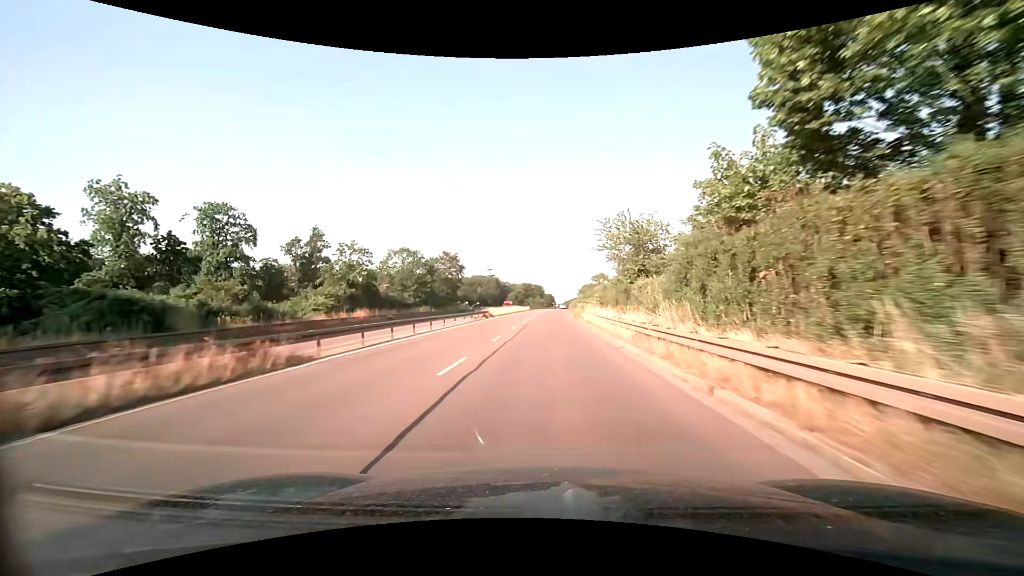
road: trunk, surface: asphalt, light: Day
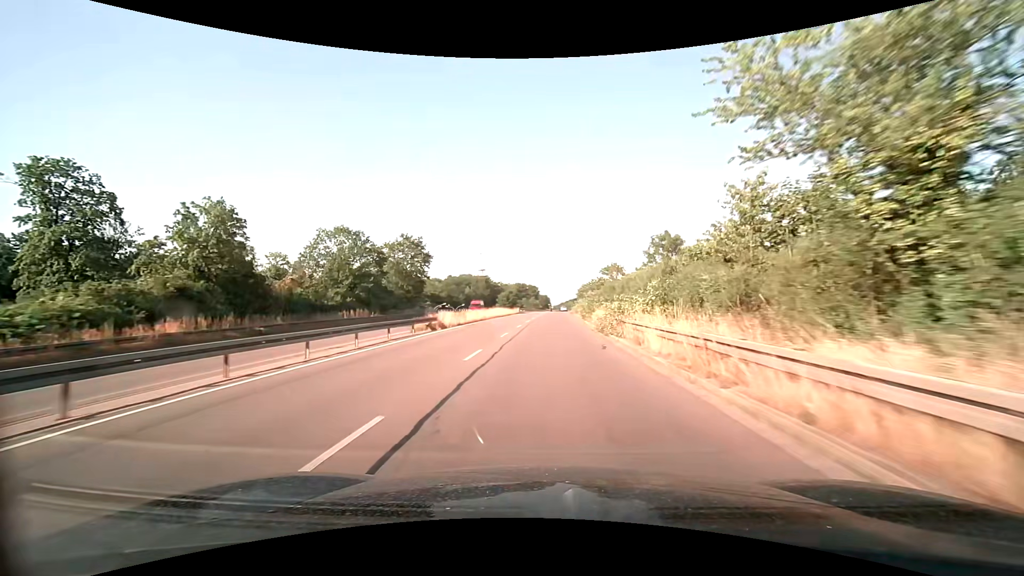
(+0.1, +24.7) m; 0°
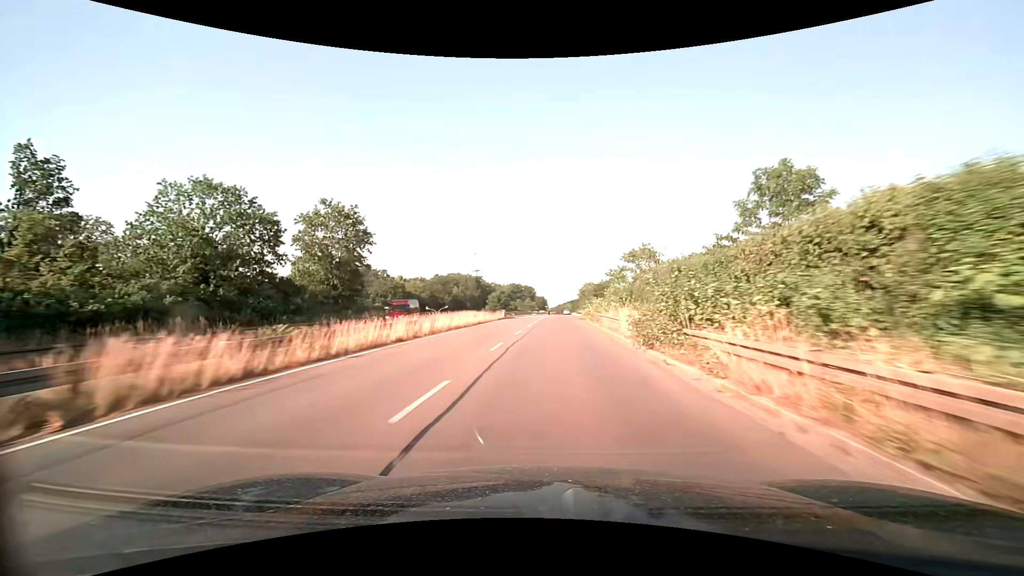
(+0.1, +24.1) m; 0°
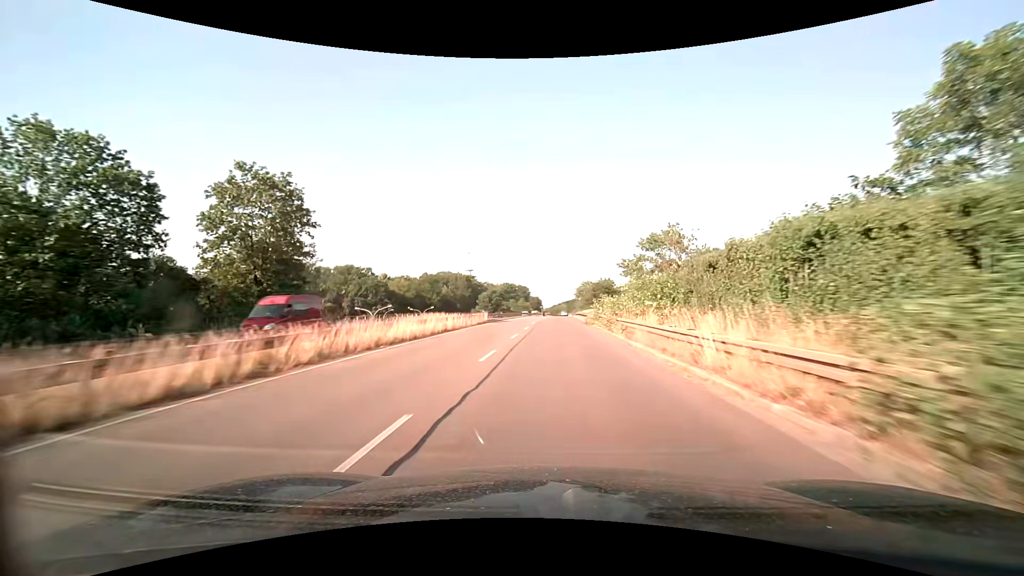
(0.0, +11.8) m; +1°
(0, +10) (0, +20) (0, +30) (+1, +40) (+1, +50) (+1, +60) (+2, +70) (+2, +80) (+3, +90) (+3, +100) m
